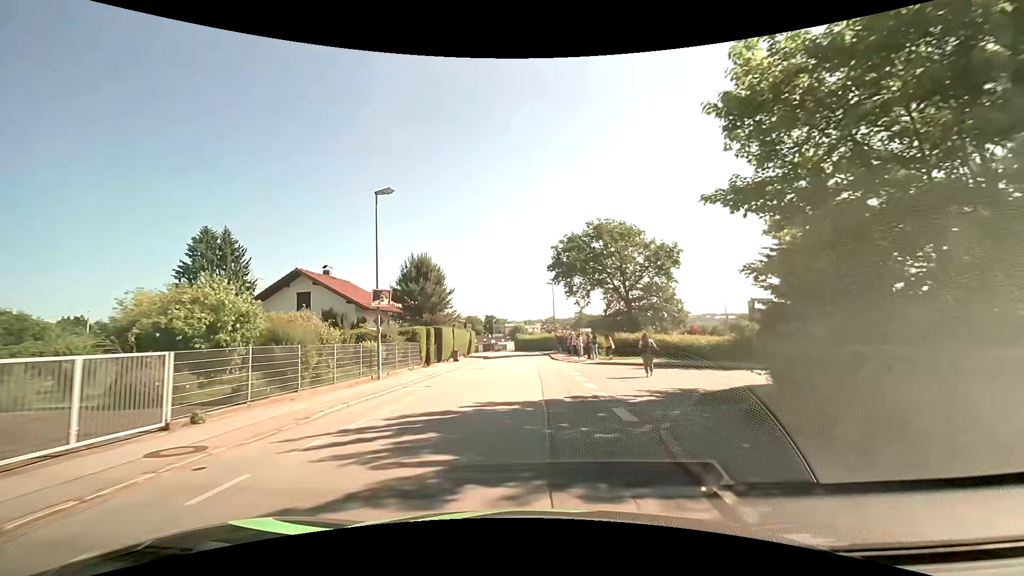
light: Day
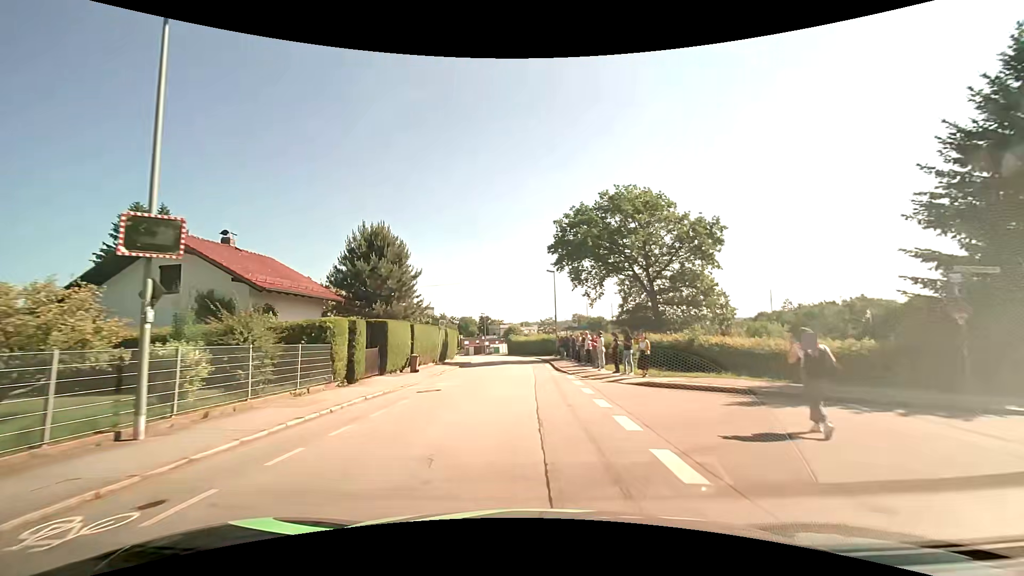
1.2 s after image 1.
(+0.1, +12.4) m; 0°
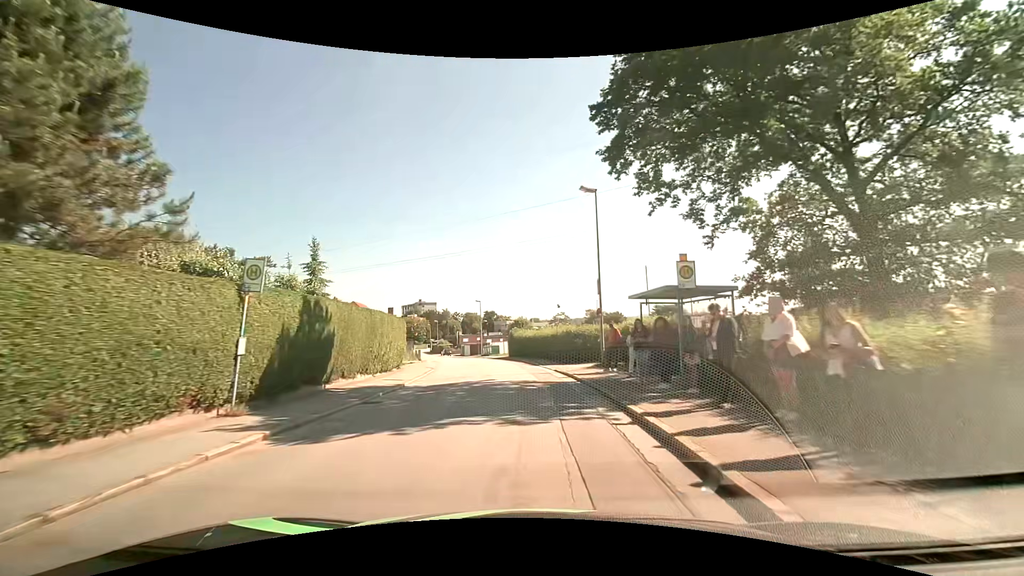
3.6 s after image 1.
(-0.2, +25.0) m; 0°
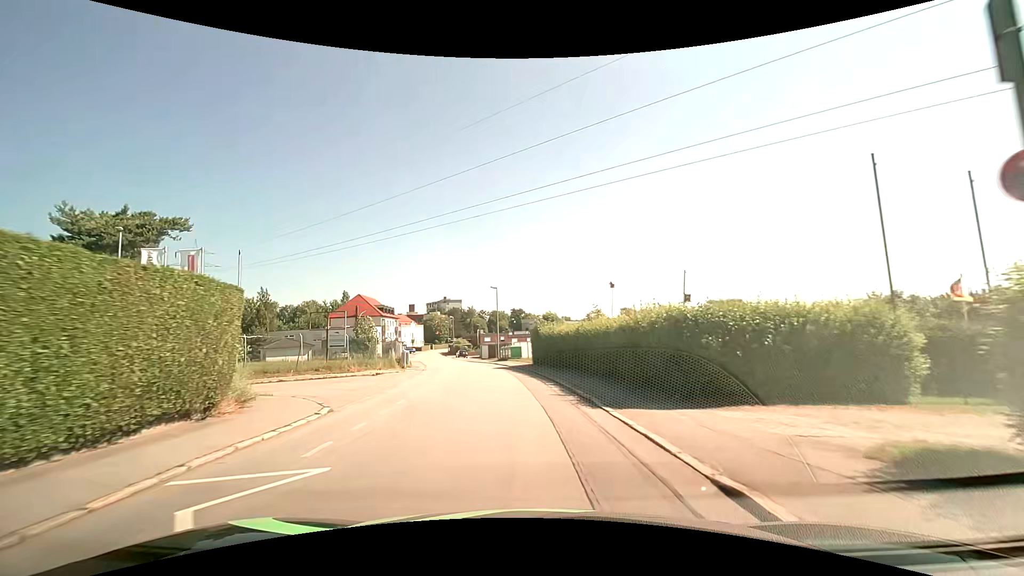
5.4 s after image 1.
(-0.5, +18.6) m; -4°
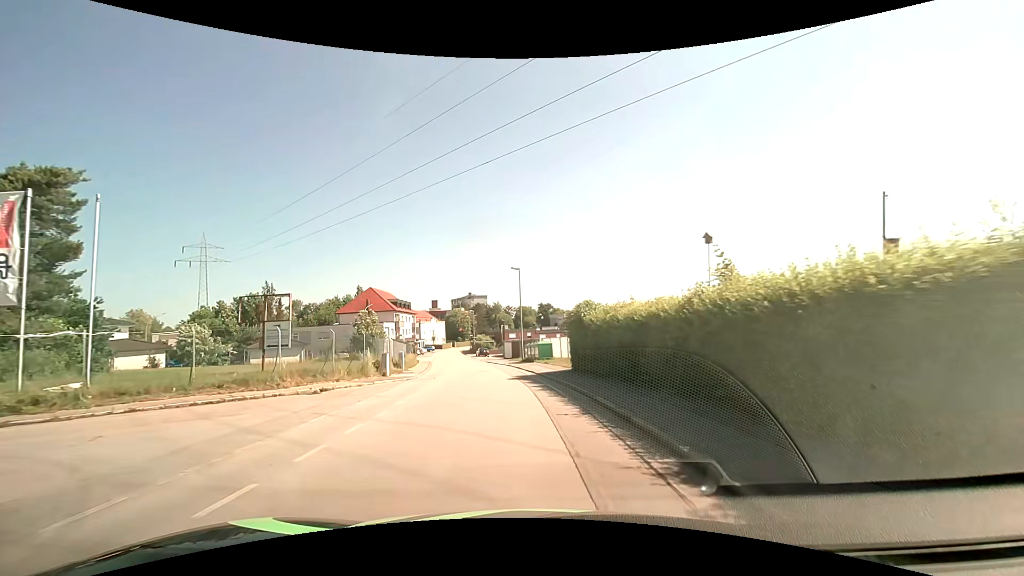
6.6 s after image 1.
(-0.4, +12.3) m; -3°
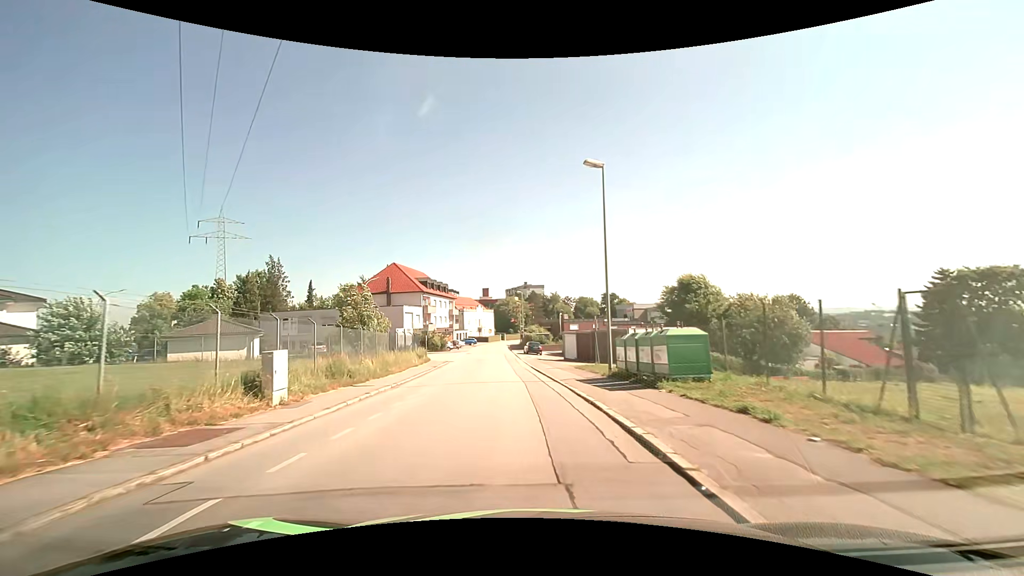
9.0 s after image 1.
(-1.4, +24.6) m; -7°
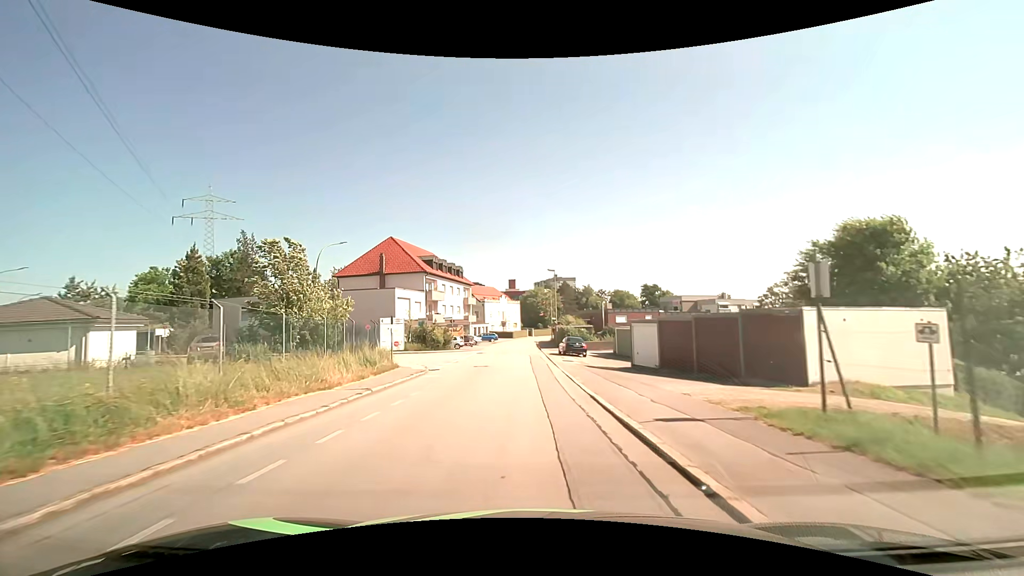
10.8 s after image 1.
(-0.7, +18.7) m; -3°
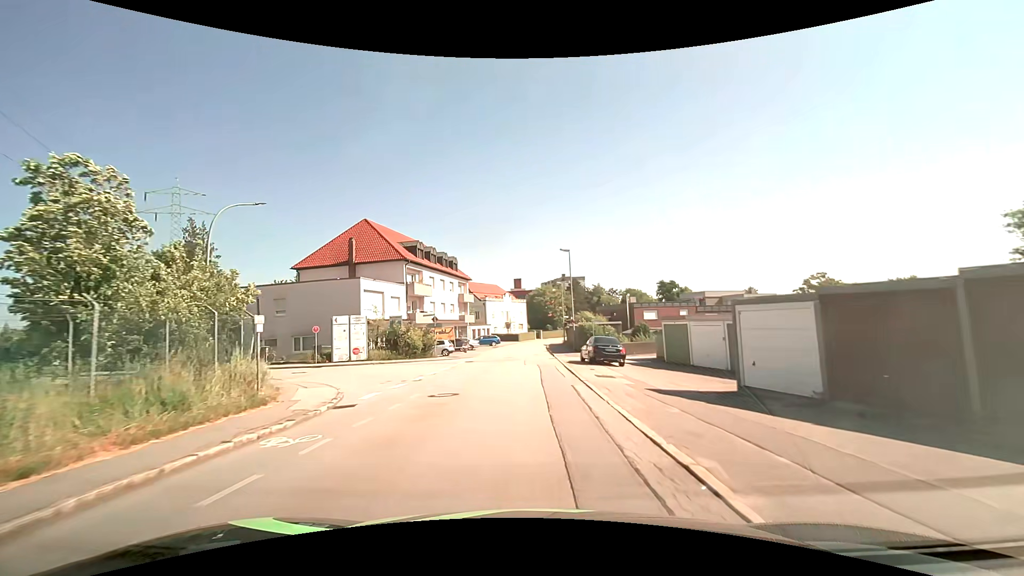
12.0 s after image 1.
(-0.1, +12.7) m; -1°
(0, +10) (0, +20) (0, +30) (0, +40) (0, +50) (0, +60) (+1, +70) (+2, +80) (+5, +90) (+8, +99) m
